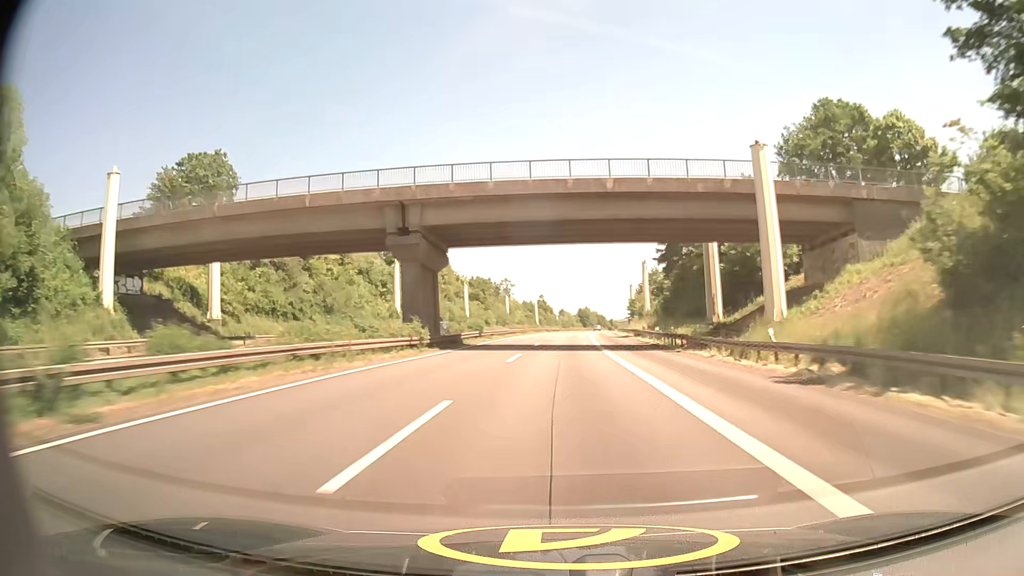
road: motorway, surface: asphalt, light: Day
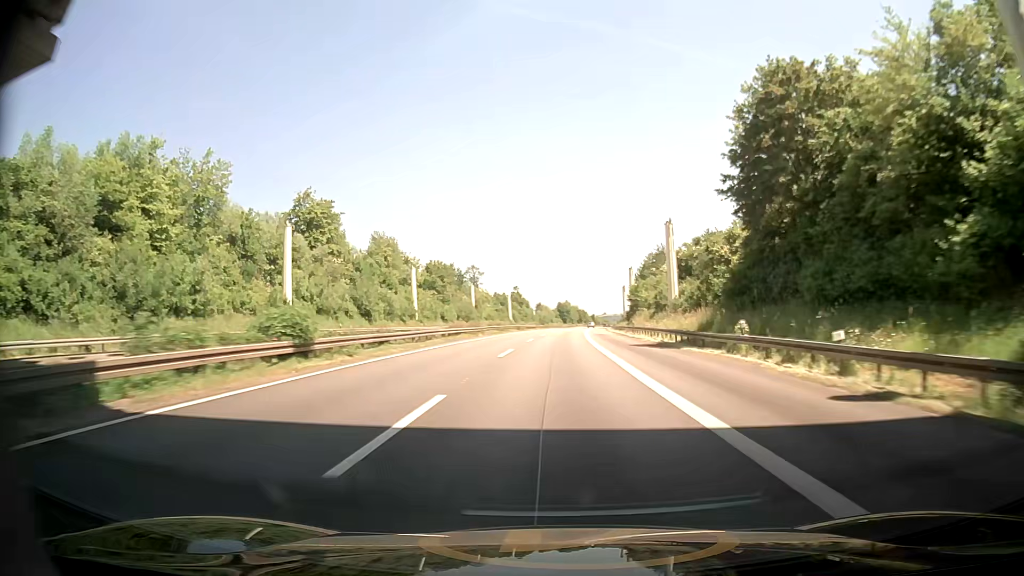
(+0.6, +35.5) m; +2°
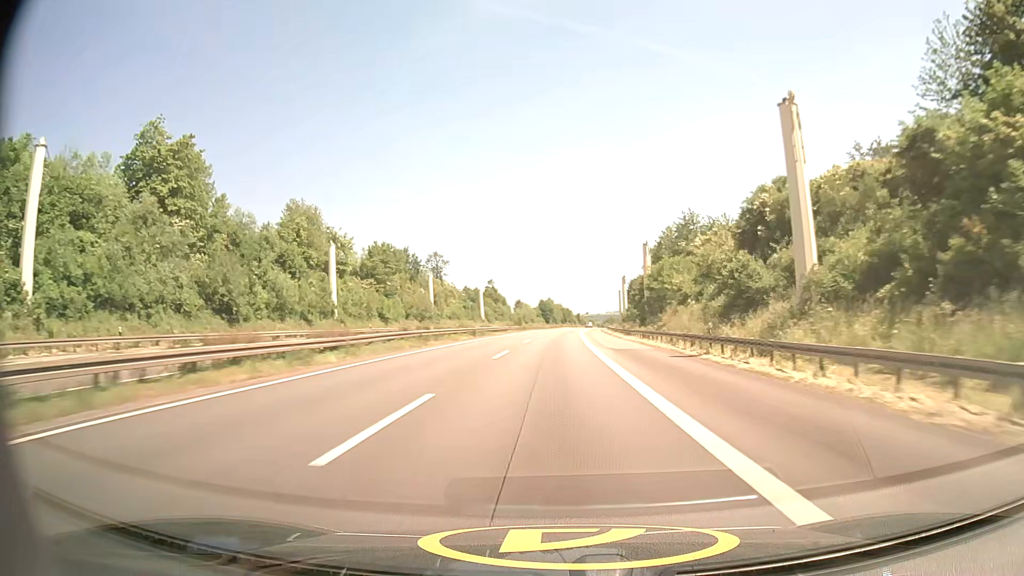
(+0.5, +35.4) m; +2°
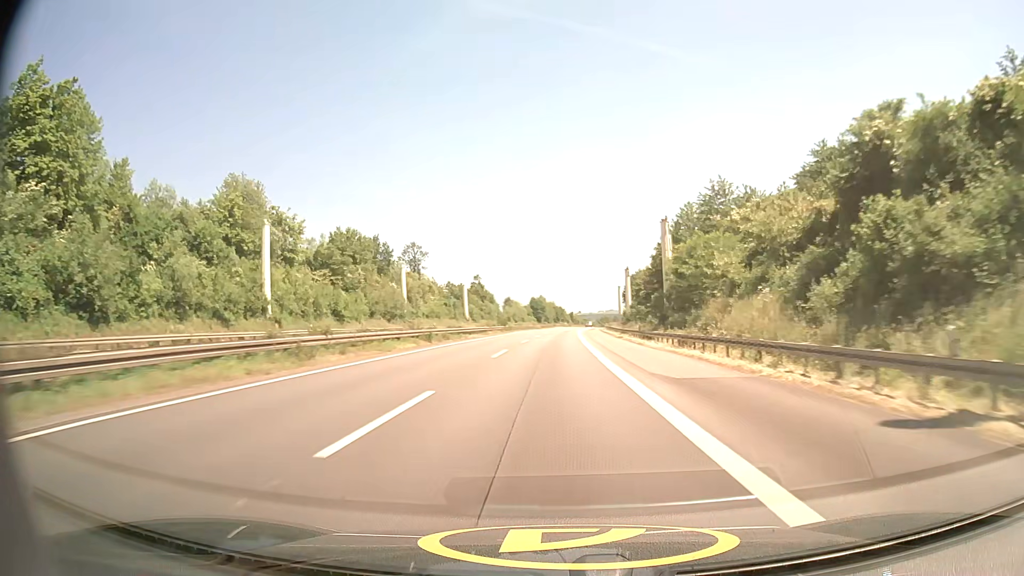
(0.0, +17.6) m; +1°
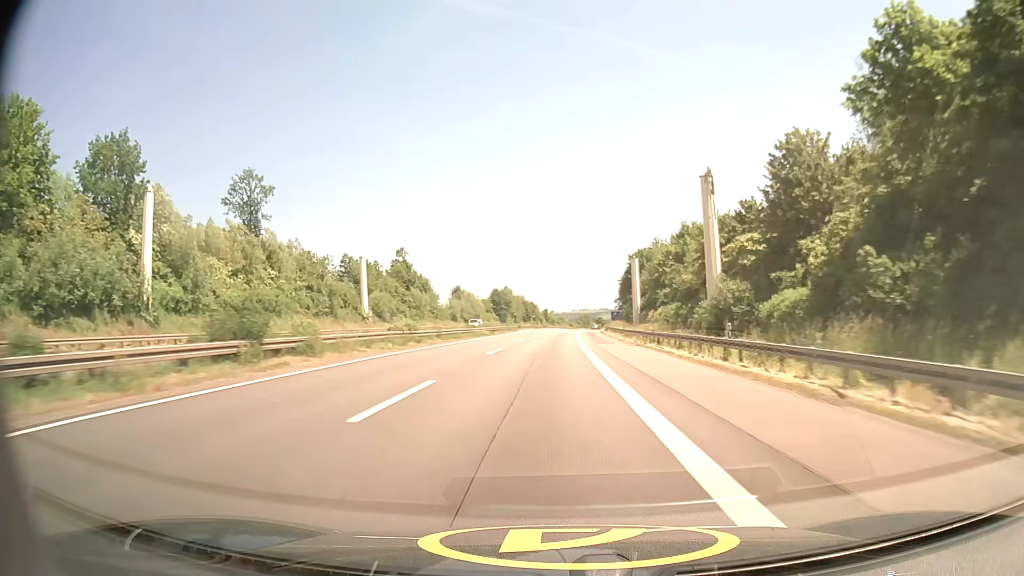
(+1.3, +69.5) m; +3°
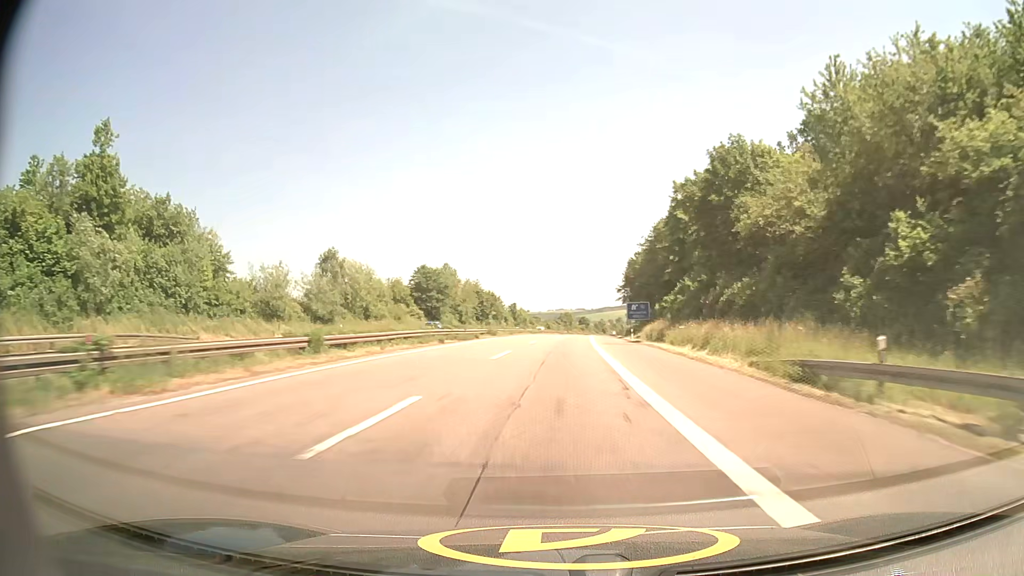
(+1.3, +85.4) m; +2°
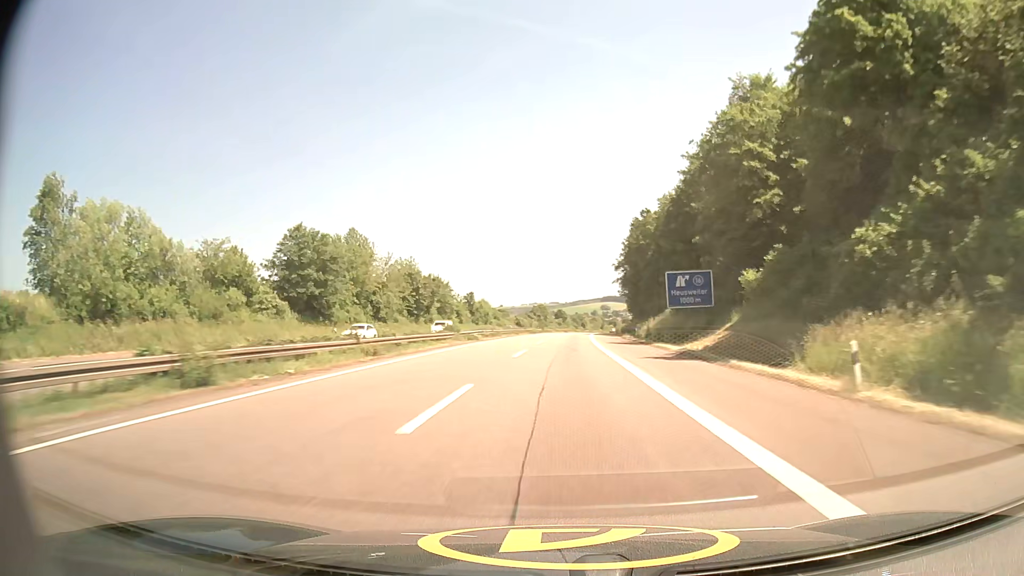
(+0.9, +50.7) m; +2°
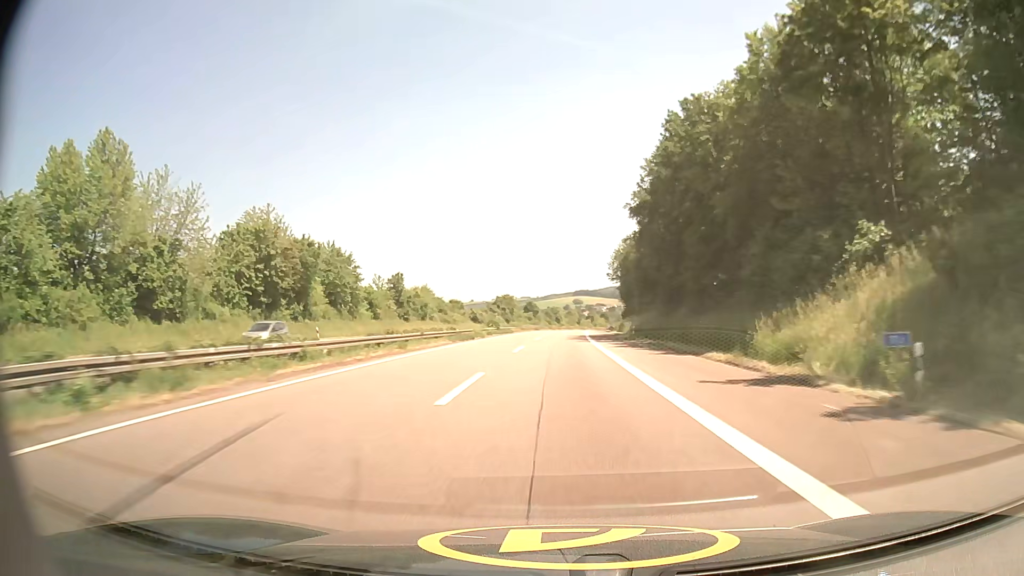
(+1.1, +50.9) m; +3°
(0, +10) (0, +20) (0, +30) (+1, +40) (+1, +50) (+1, +60) (+2, +70) (+2, +80) (+3, +90) (+3, +100) m
